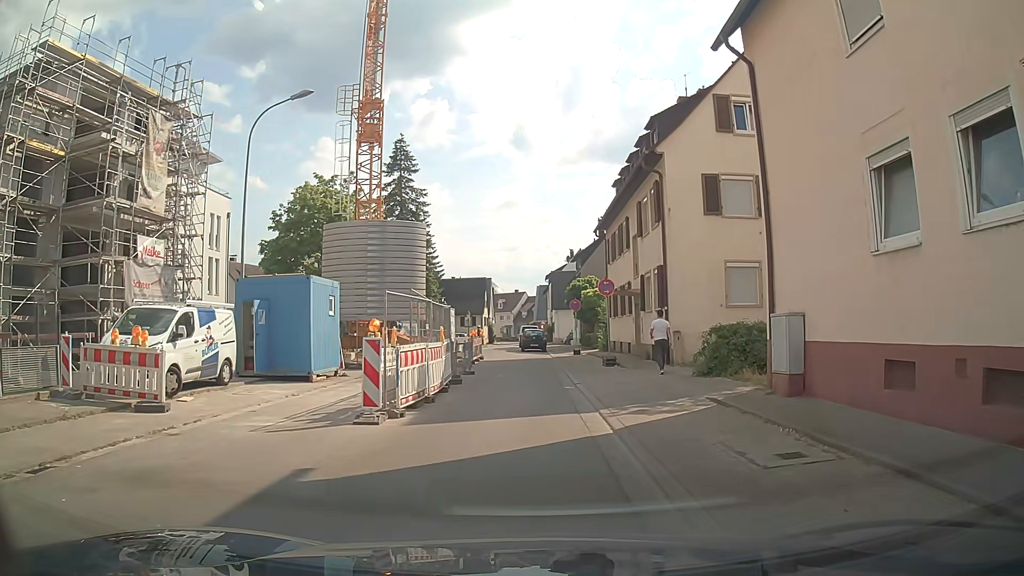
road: residential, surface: asphalt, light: Day
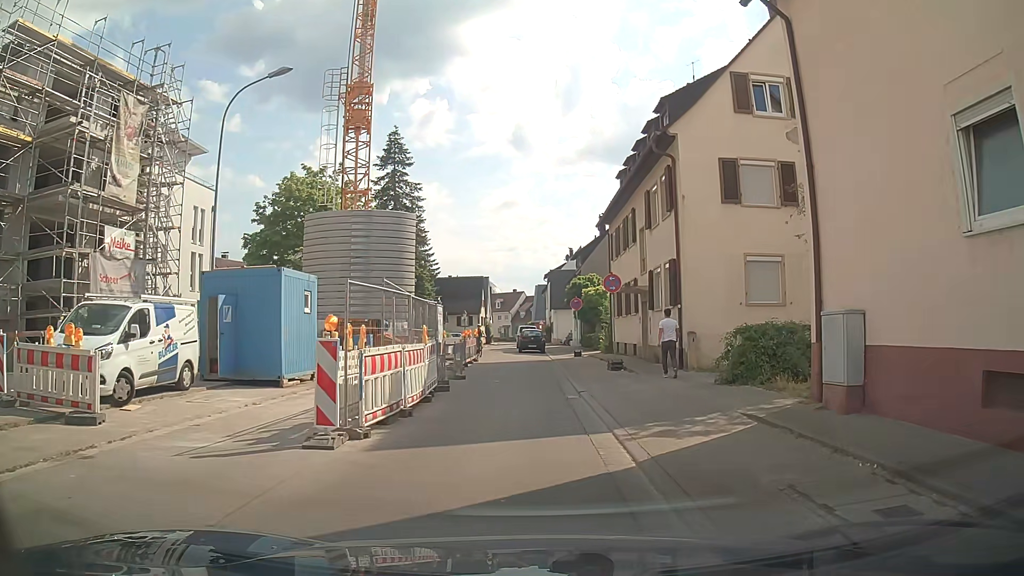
(0.0, +2.3) m; -1°
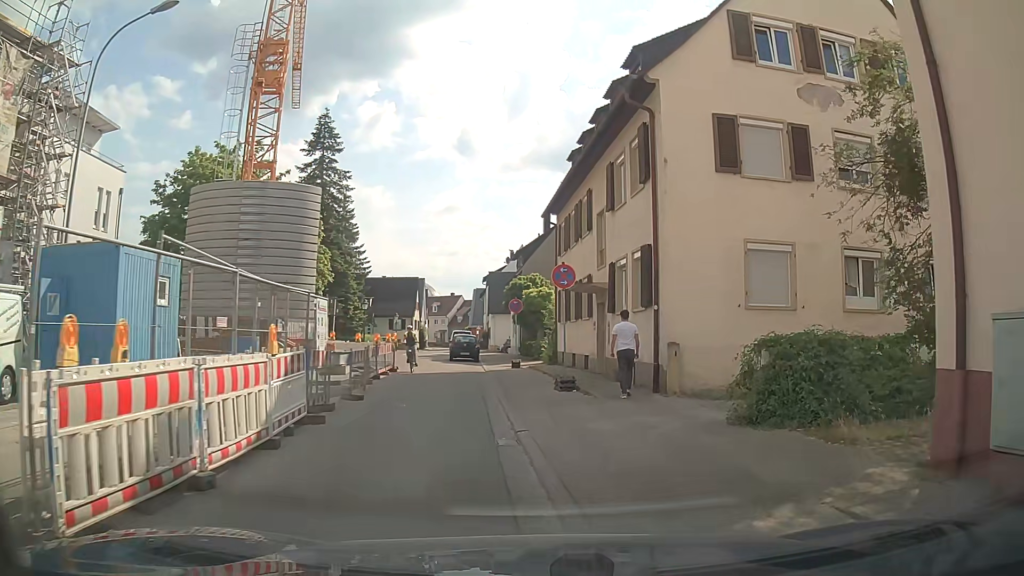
(+0.2, +5.2) m; +4°
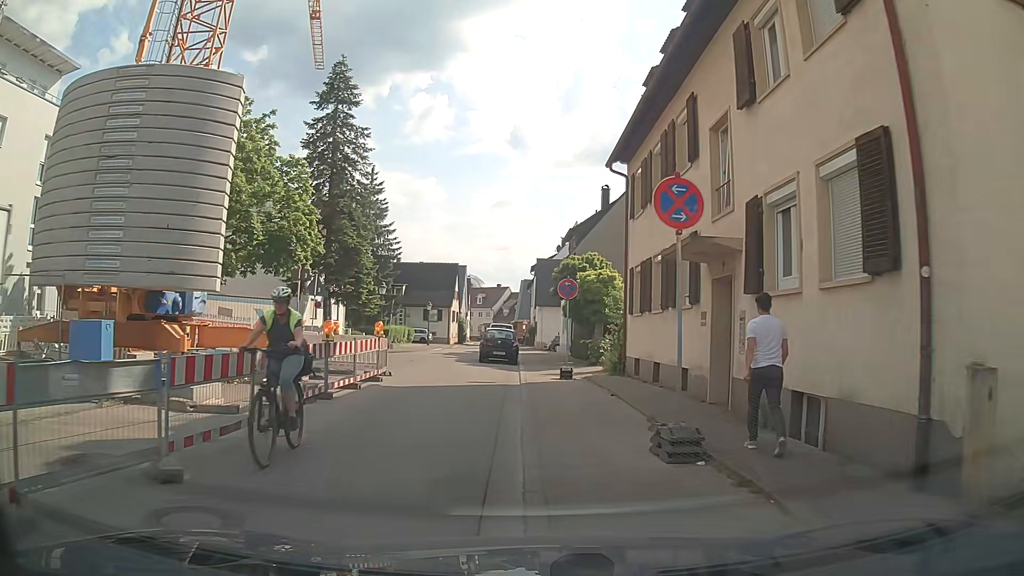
(-0.1, +9.1) m; -3°
(-1, +10) (-2, +20) (-4, +30) (-4, +40) (-5, +50) (-5, +60) (-5, +70) (-5, +80) (-5, +90) (-4, +100) m
